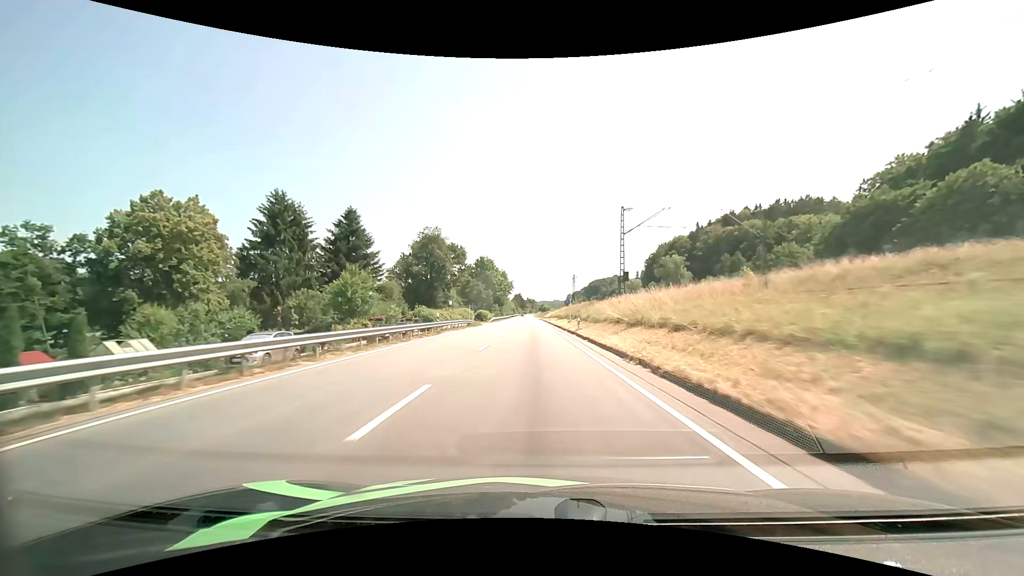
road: primary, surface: asphalt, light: Day
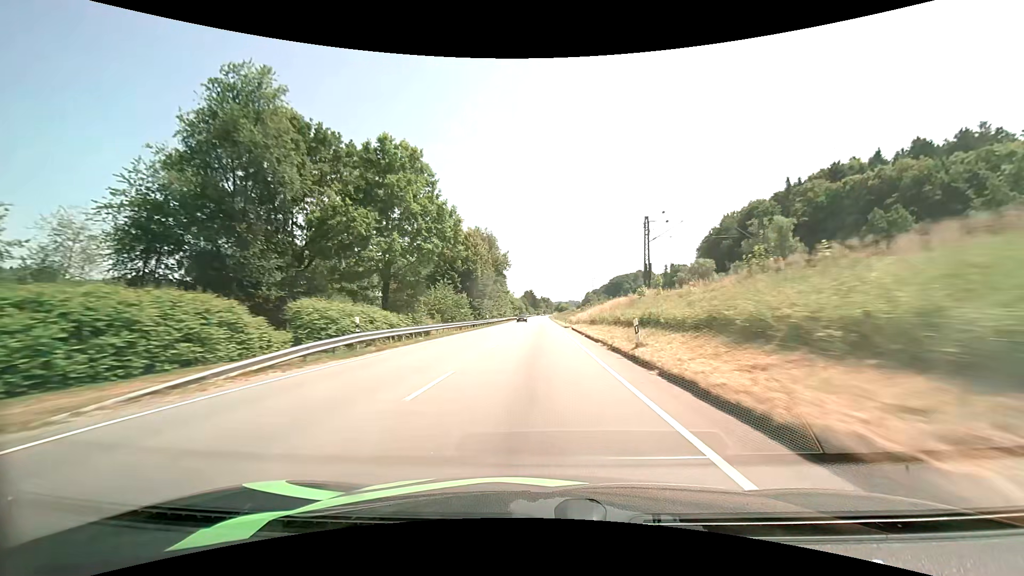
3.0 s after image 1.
(-0.7, +71.5) m; -2°
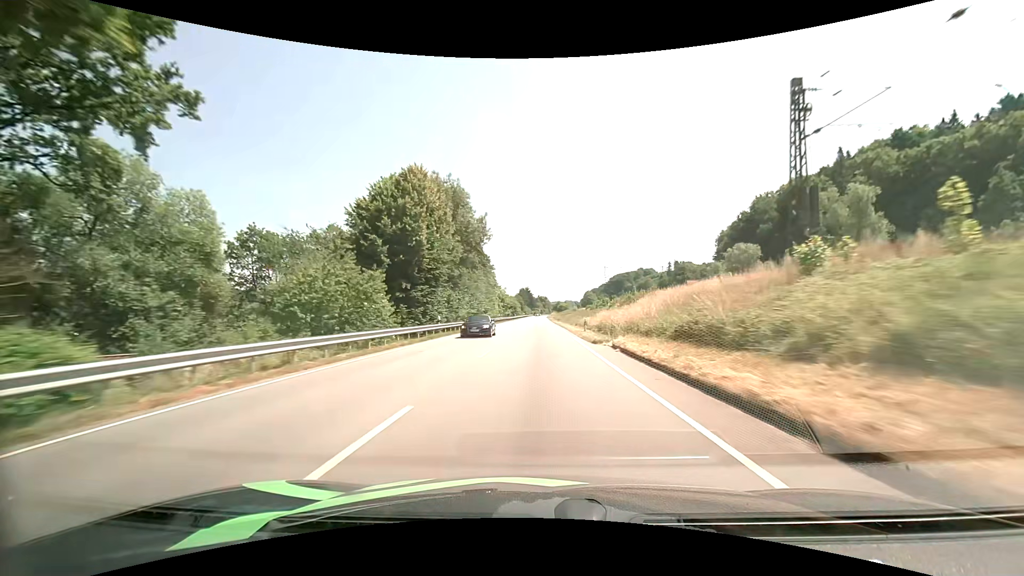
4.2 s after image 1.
(+0.1, +29.3) m; 0°
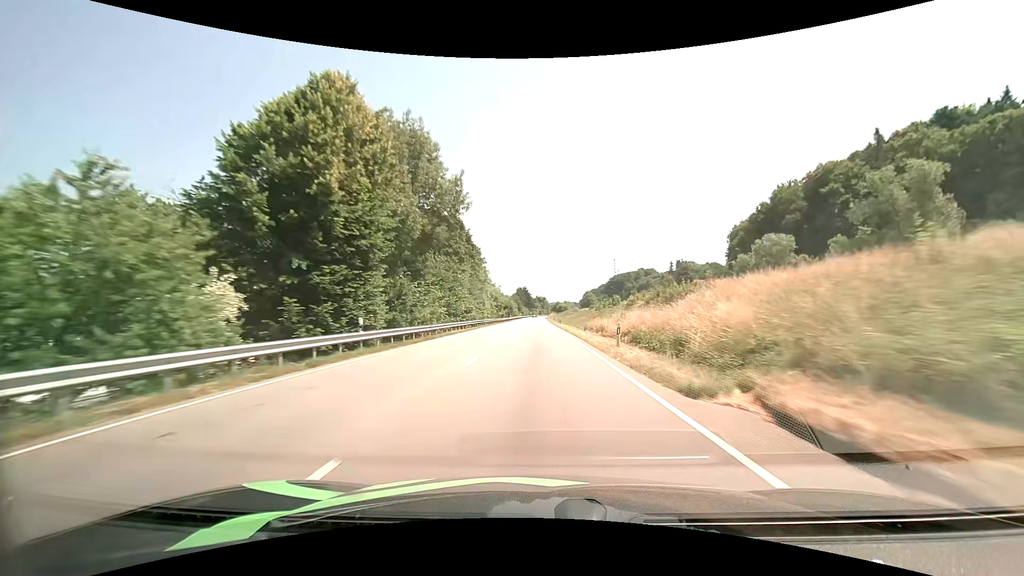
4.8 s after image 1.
(0.0, +14.8) m; 0°
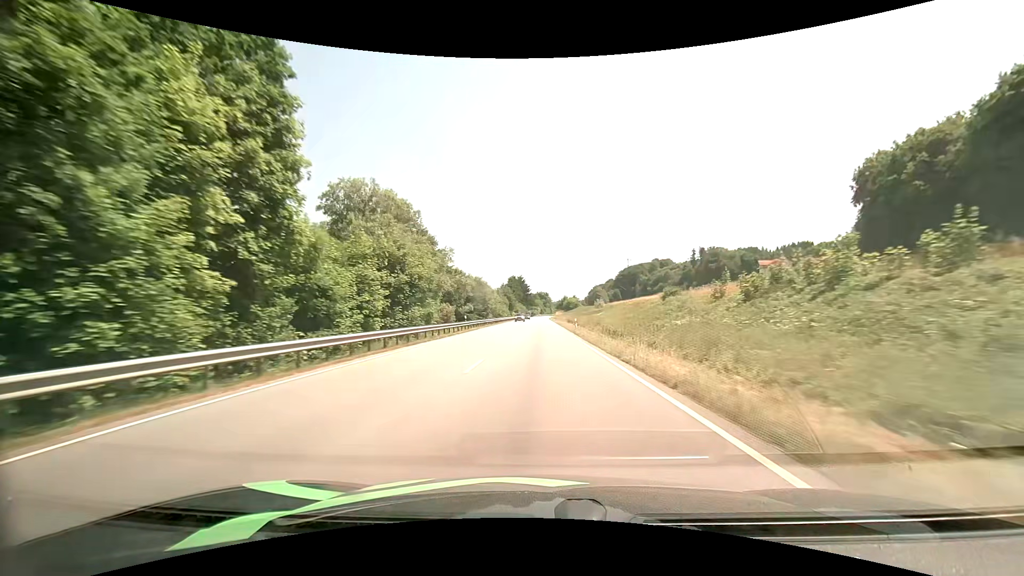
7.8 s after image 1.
(0.0, +75.0) m; 0°
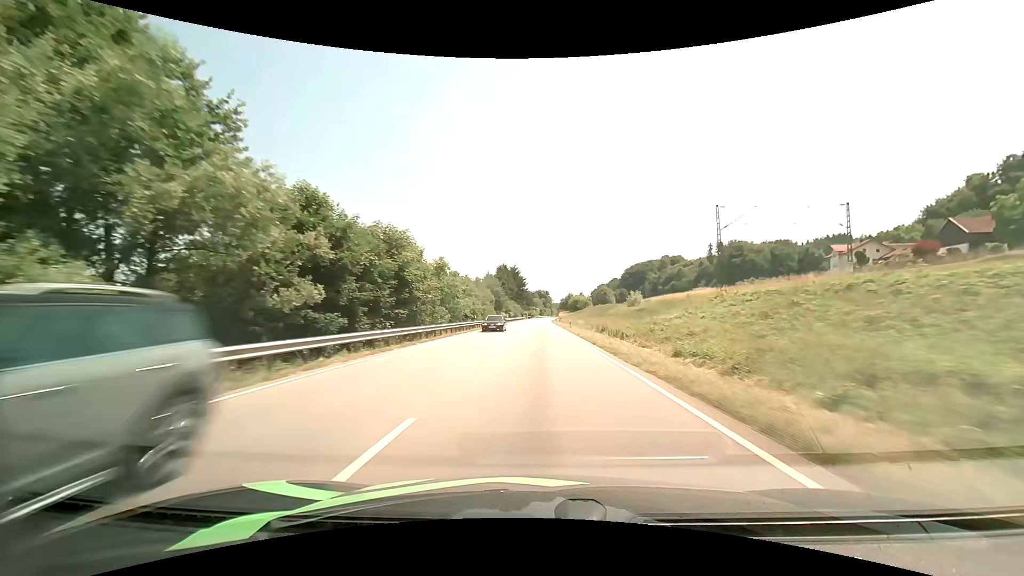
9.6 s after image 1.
(+0.1, +45.9) m; 0°
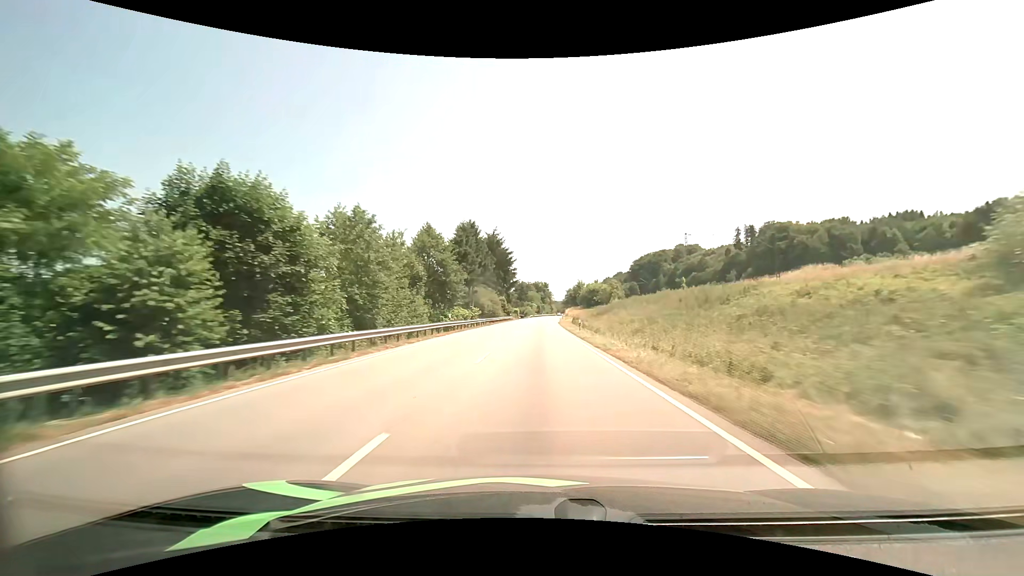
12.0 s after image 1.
(+0.4, +62.0) m; +1°
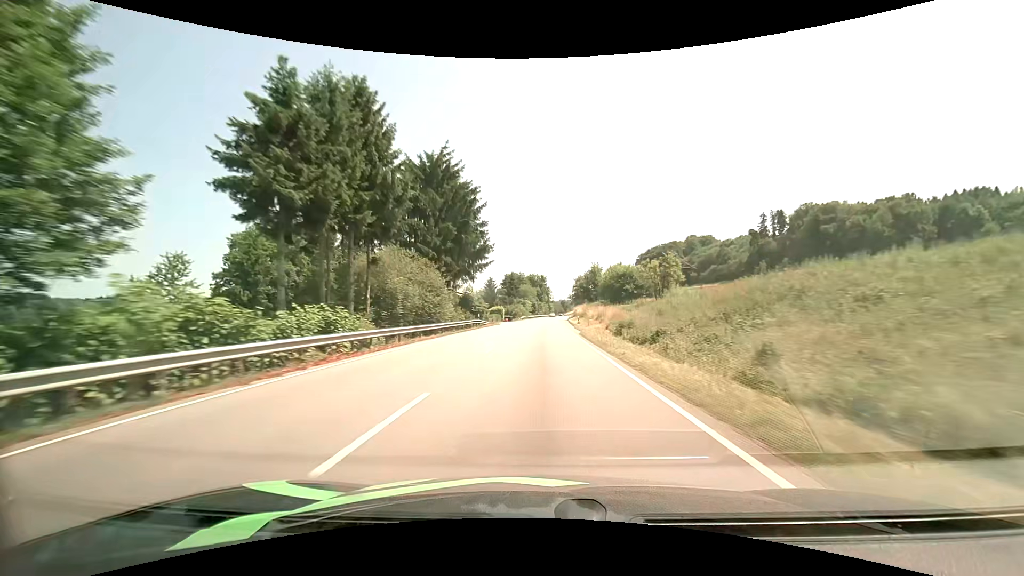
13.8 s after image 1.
(+0.1, +46.3) m; 0°
(0, +10) (0, +20) (0, +30) (+1, +40) (+1, +50) (+1, +60) (+2, +70) (+2, +80) (+3, +90) (+3, +100) m
